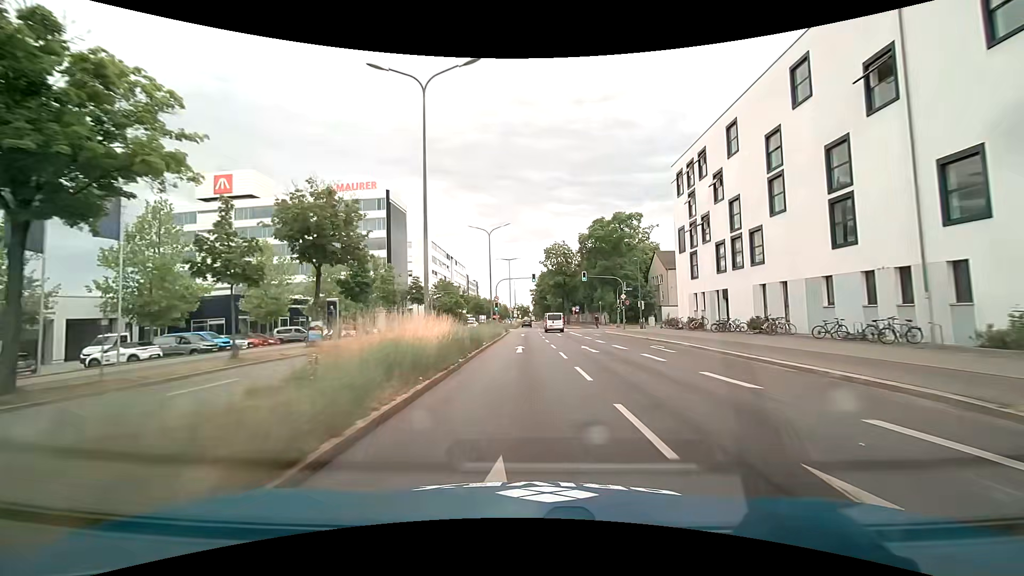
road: primary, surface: asphalt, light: Day
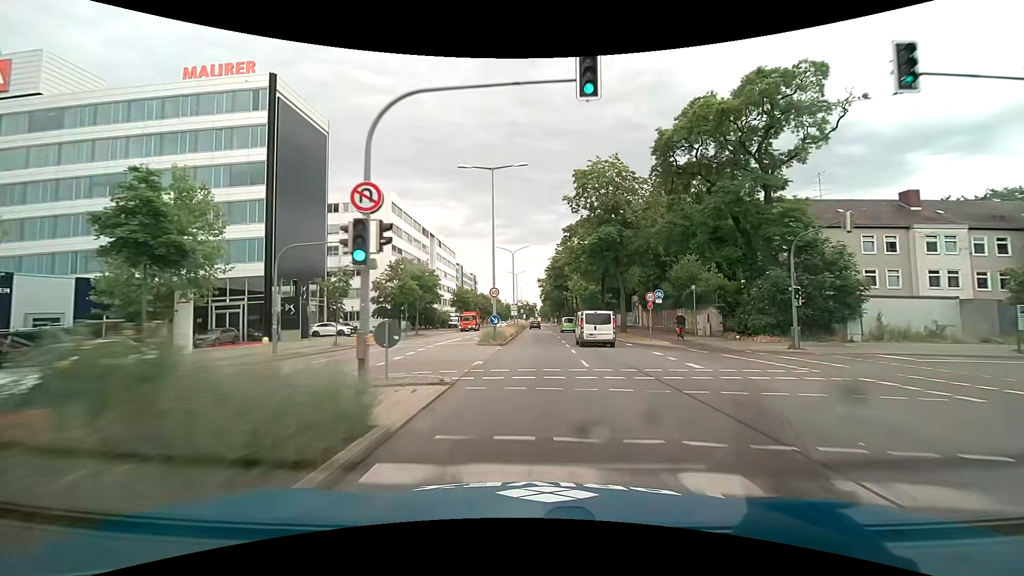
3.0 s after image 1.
(-0.4, +45.7) m; 0°
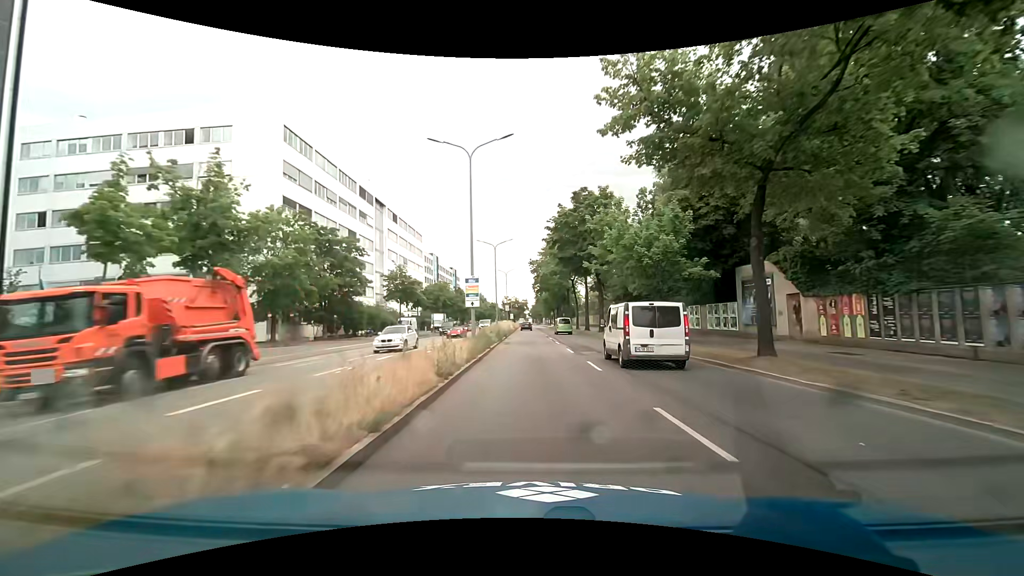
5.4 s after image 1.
(+0.2, +36.6) m; +1°
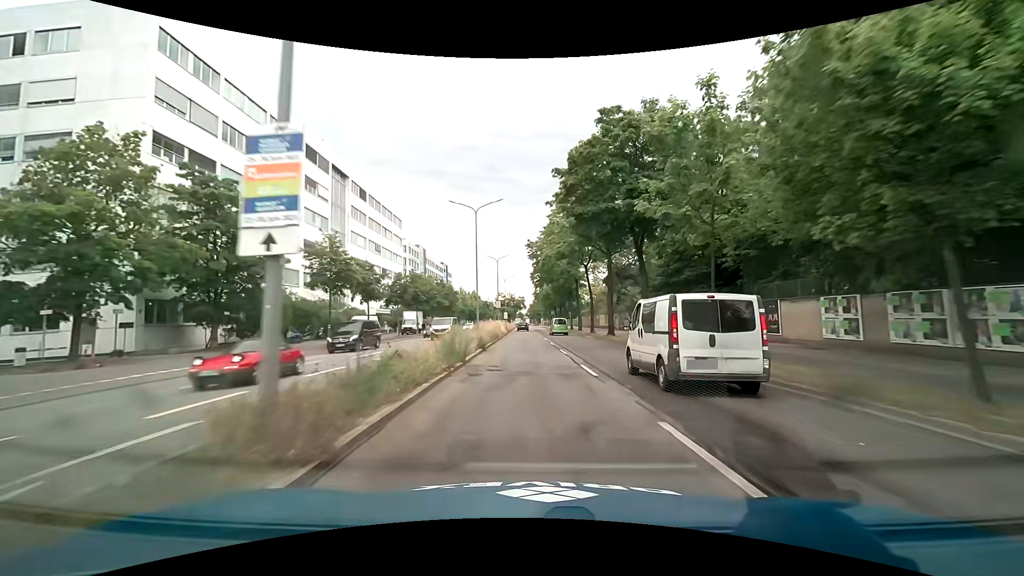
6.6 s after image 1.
(0.0, +18.3) m; 0°
(0, +10) (0, +20) (0, +30) (0, +40) (0, +50) (0, +60) (0, +70) (-1, +80) (-1, +90) (-1, +100) m
